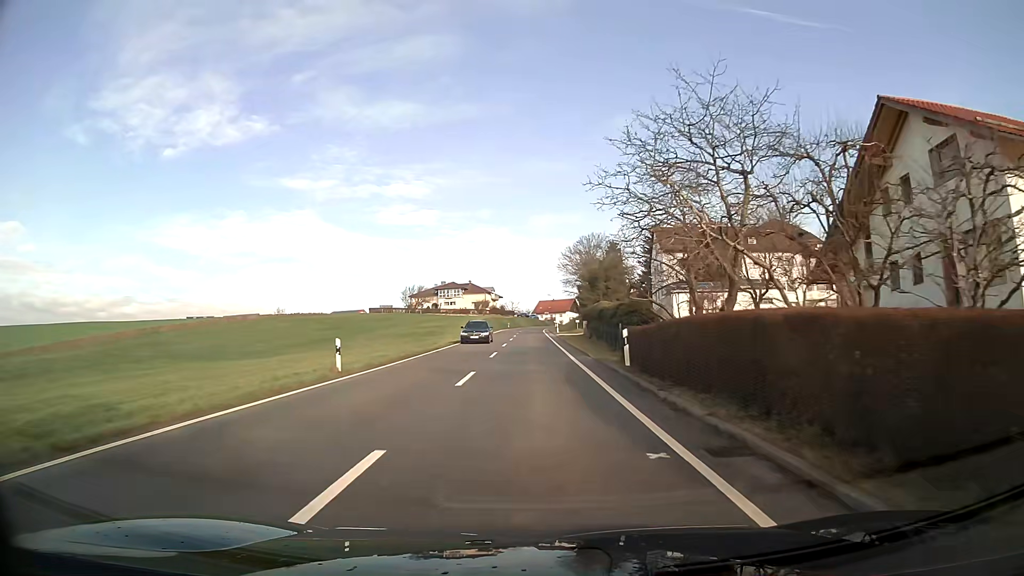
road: tertiary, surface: asphalt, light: Day
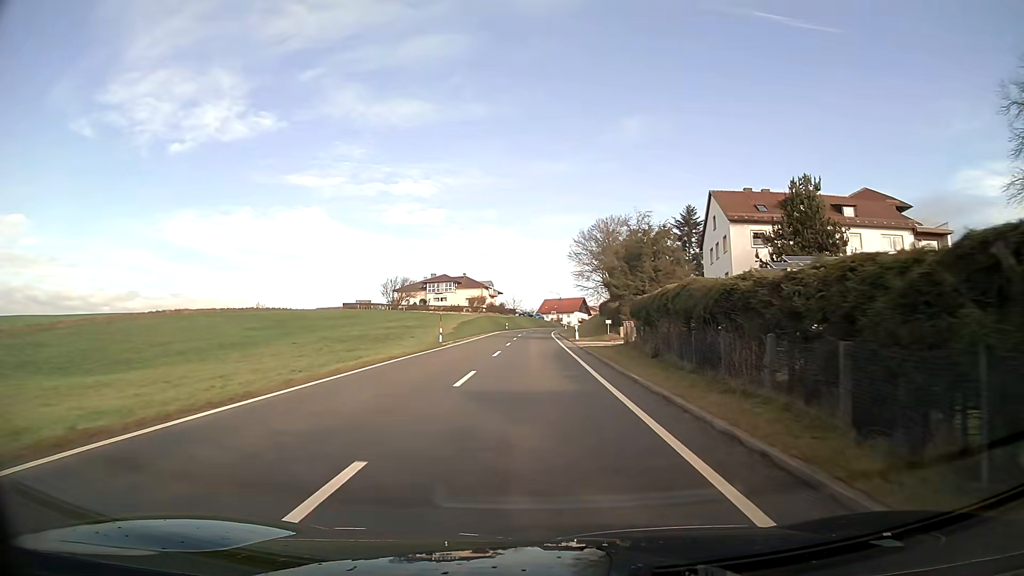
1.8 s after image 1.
(-0.1, +24.8) m; 0°
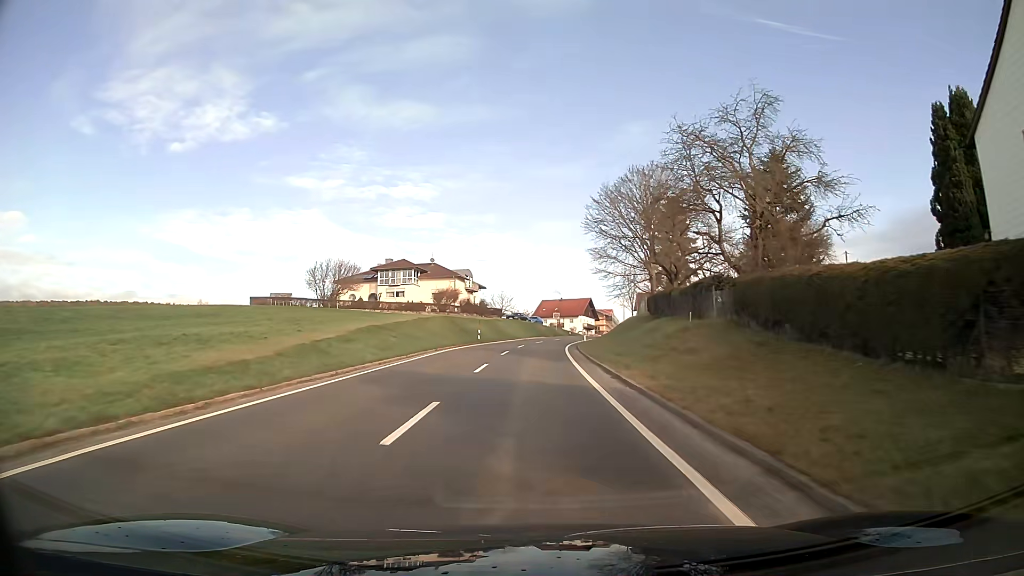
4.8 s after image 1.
(+0.2, +42.4) m; 0°
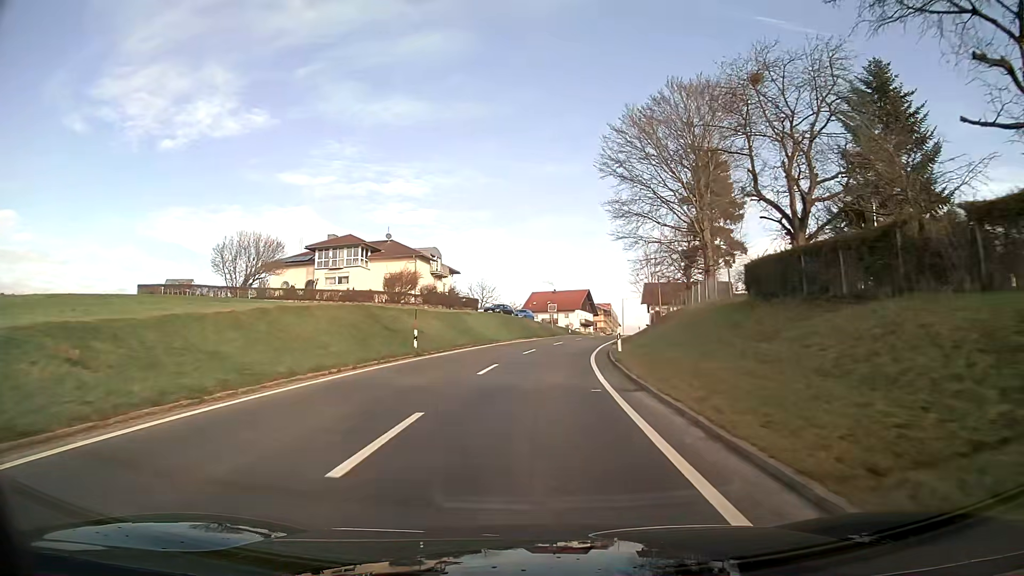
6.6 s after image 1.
(+0.2, +25.8) m; +1°
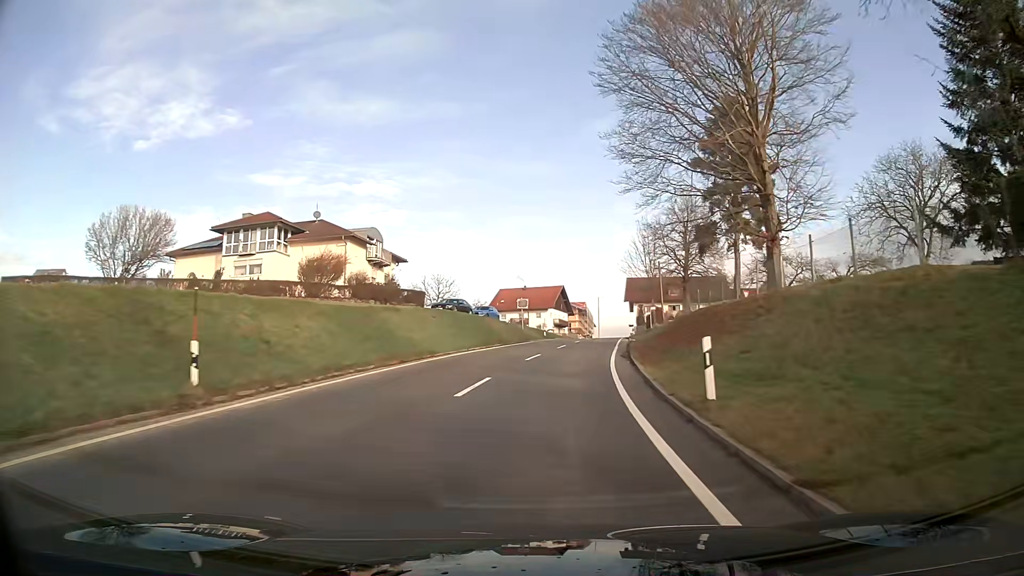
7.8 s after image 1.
(+0.4, +17.3) m; +3°
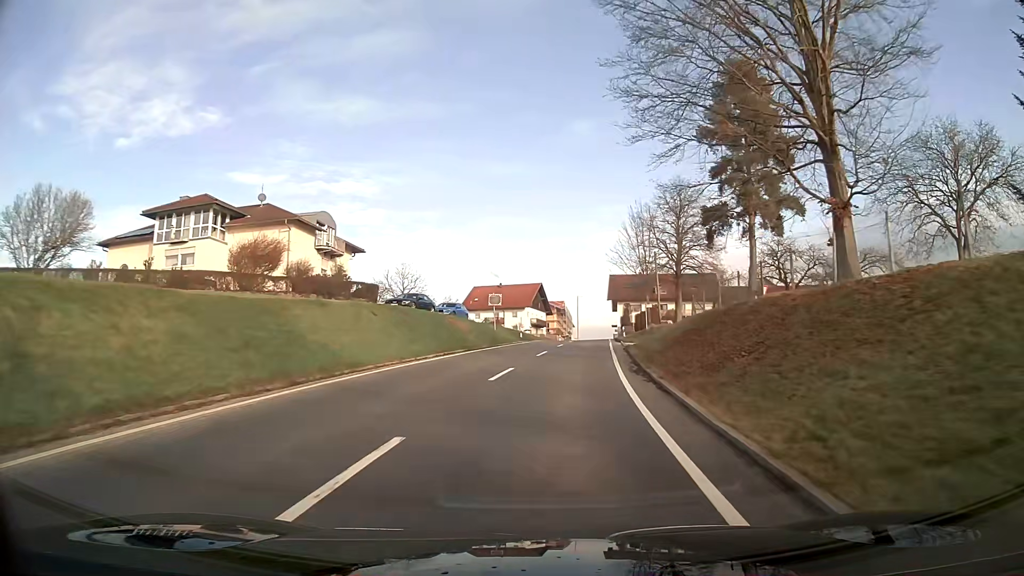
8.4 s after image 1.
(+0.2, +8.7) m; +2°
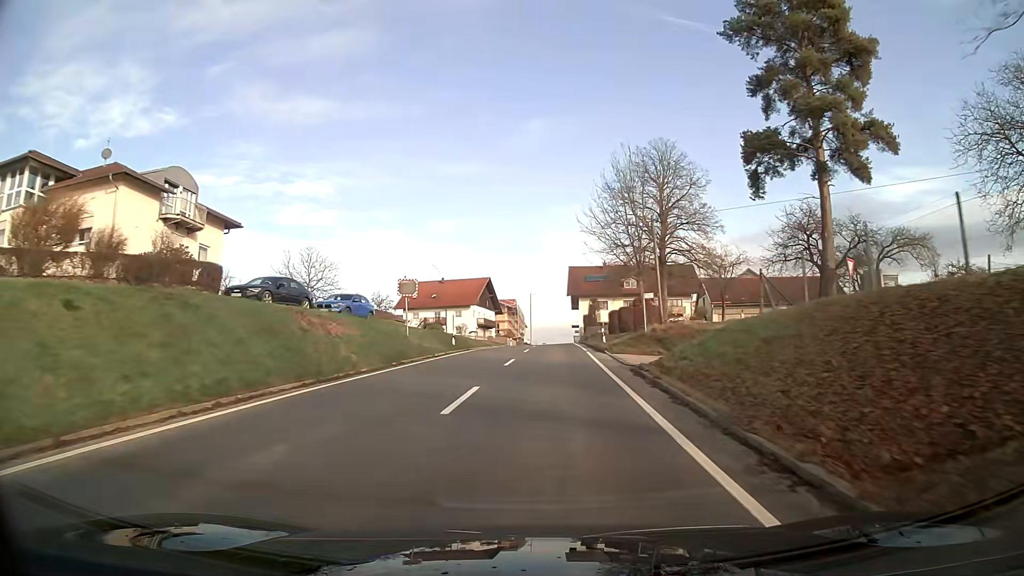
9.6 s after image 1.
(+0.6, +17.4) m; +3°
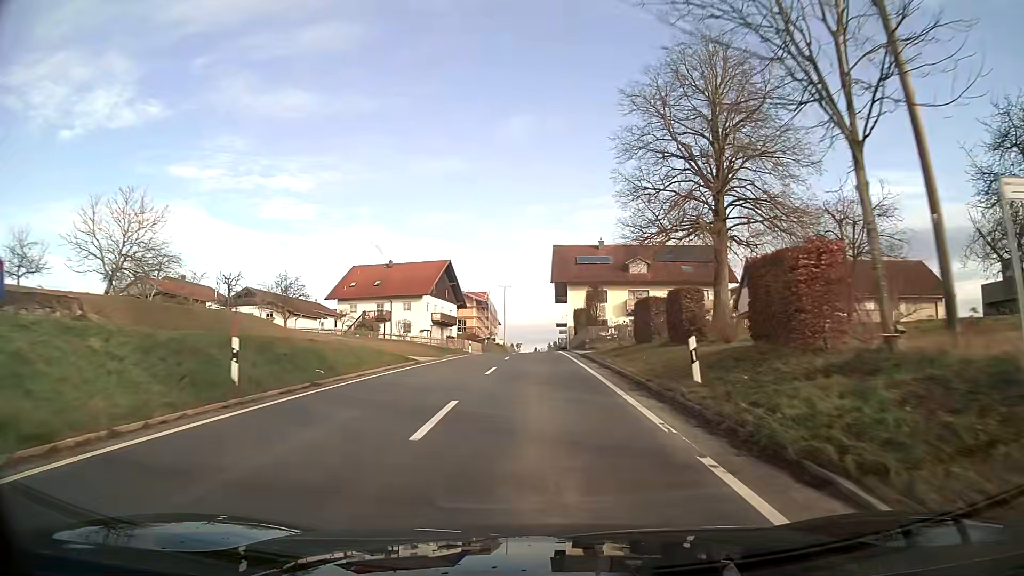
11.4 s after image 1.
(+0.5, +26.0) m; +2°
